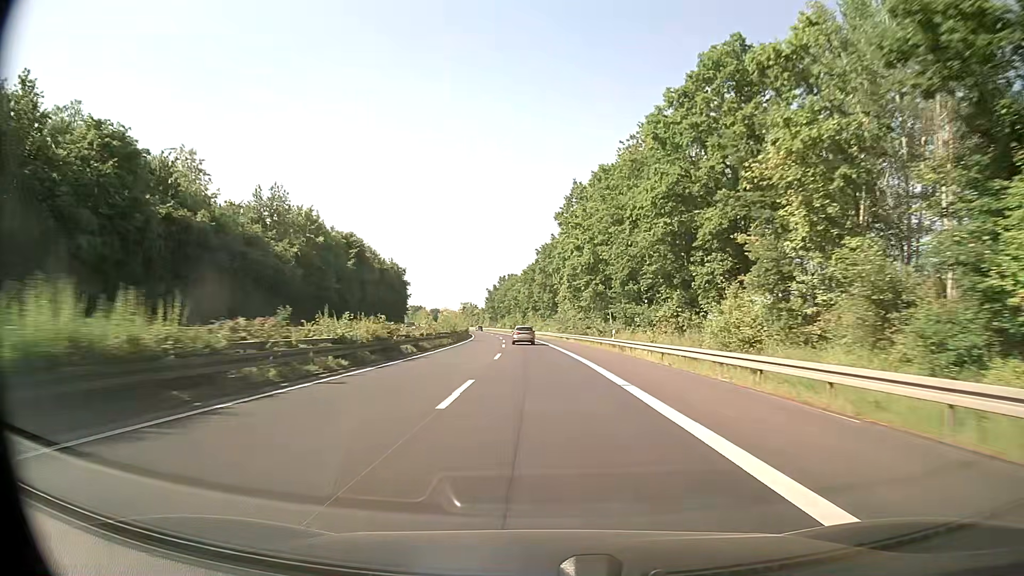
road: trunk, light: Day
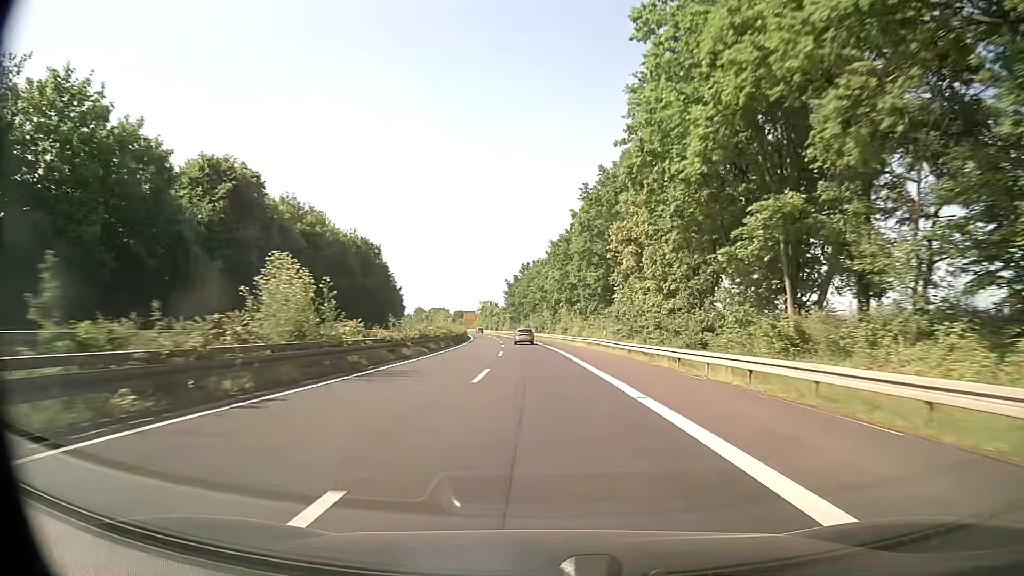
(-1.1, +47.6) m; -3°
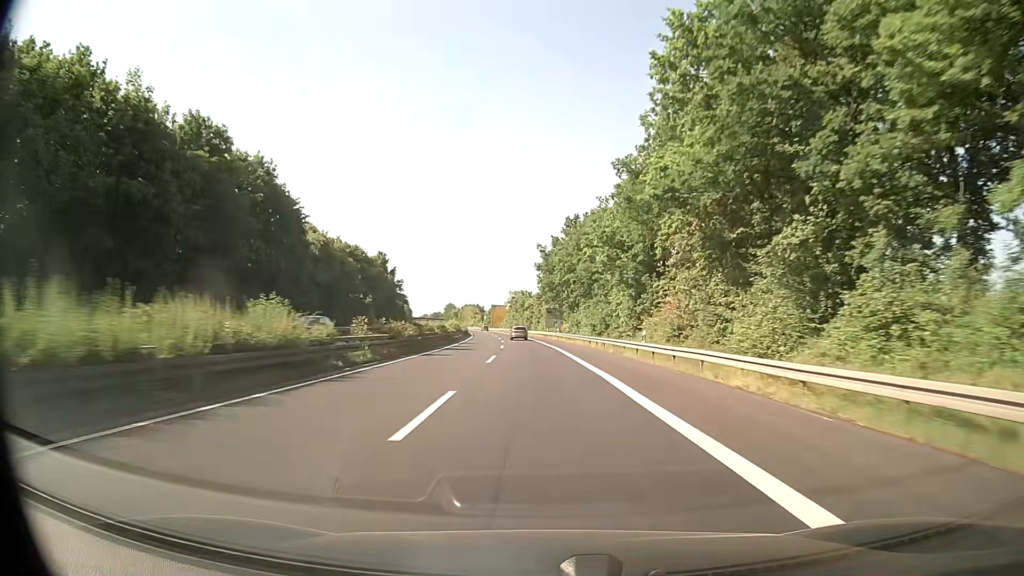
(-1.9, +63.3) m; -4°
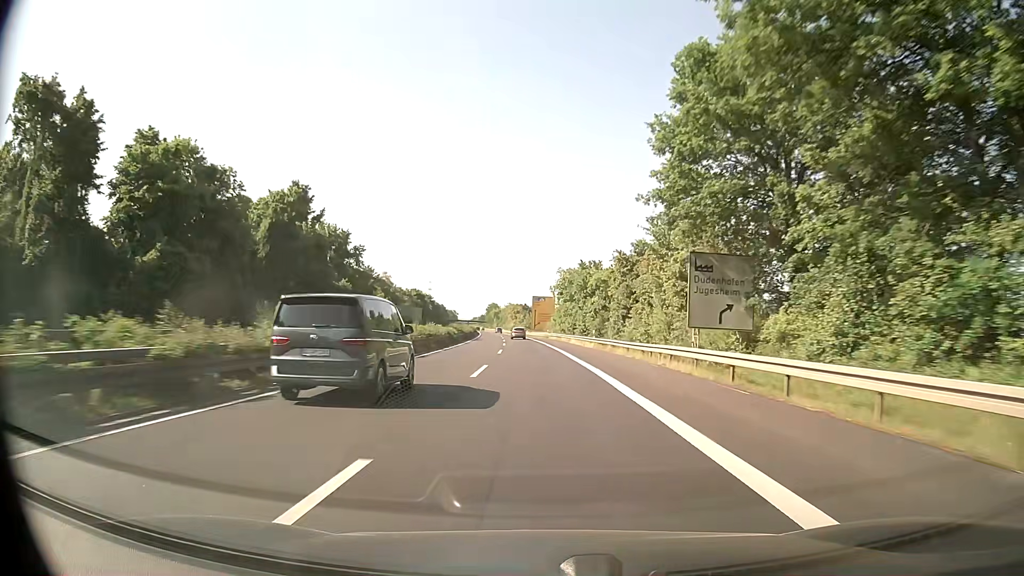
(-2.8, +79.1) m; -5°
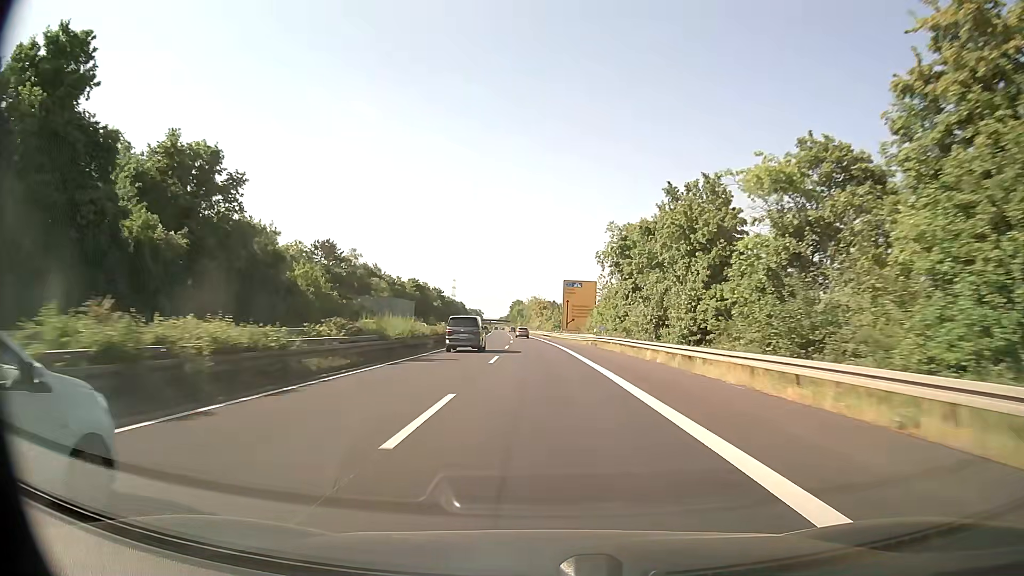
(-0.9, +47.5) m; -2°
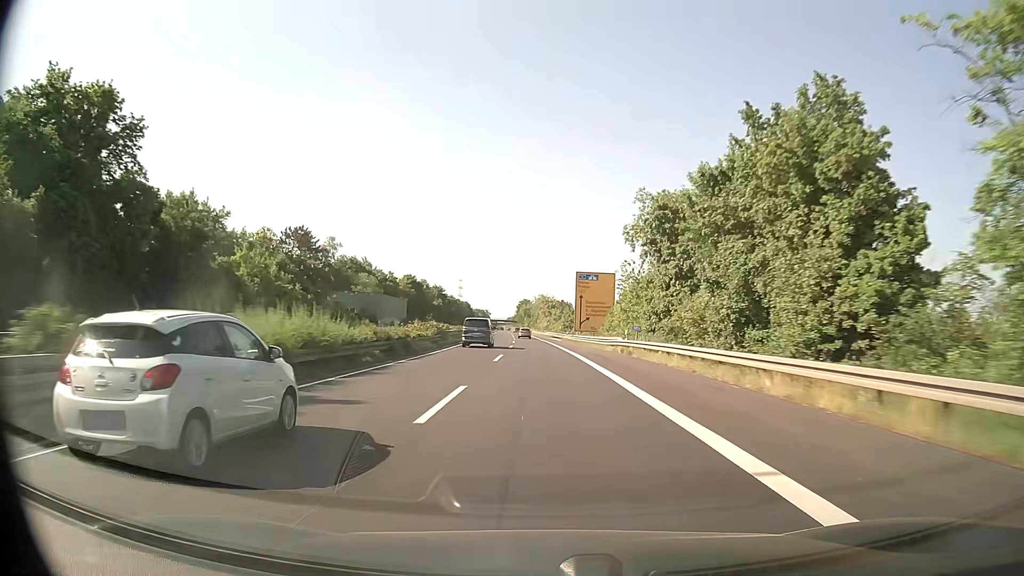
(-0.1, +15.8) m; -1°
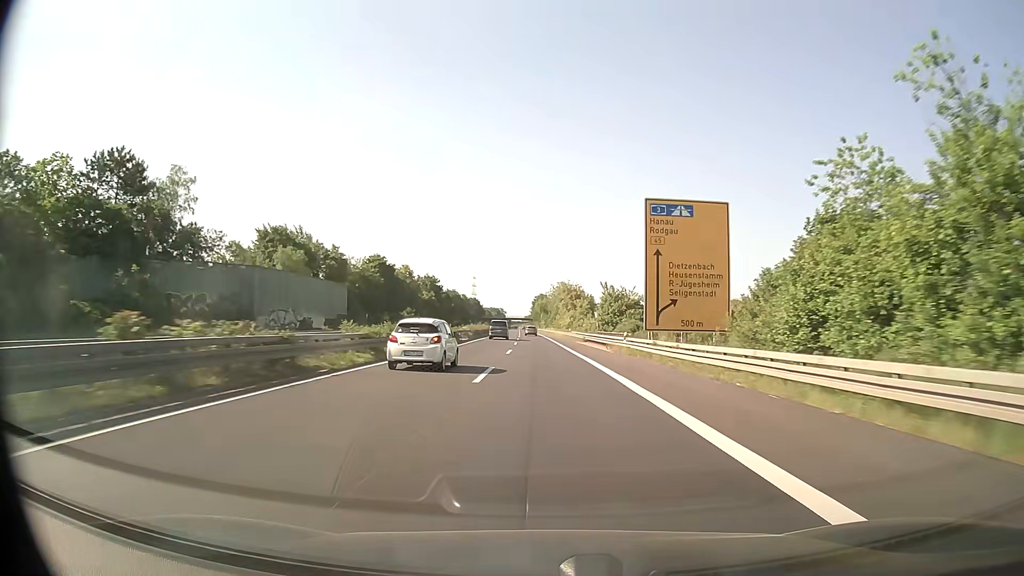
(-0.6, +47.6) m; -1°
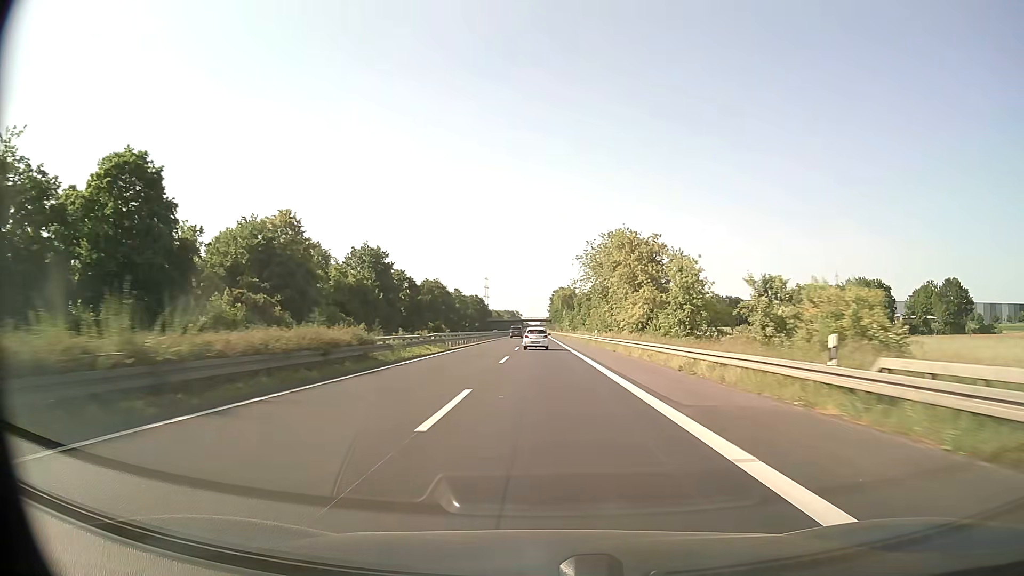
(-1.2, +79.3) m; -2°
(0, +10) (0, +20) (0, +30) (0, +40) (0, +50) (0, +60) (0, +70) (0, +80) (0, +90) (0, +100) m
